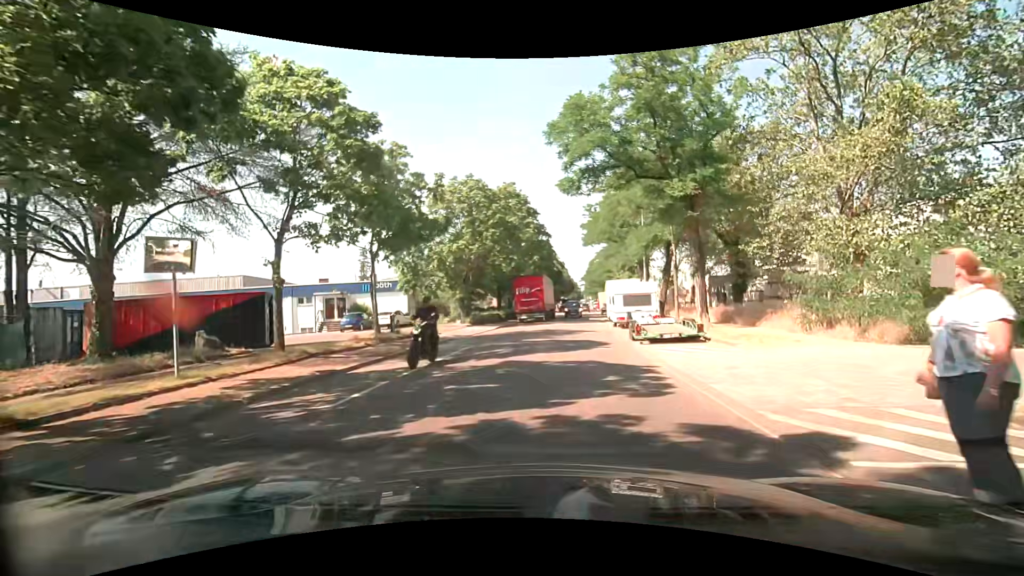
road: unclassified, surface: asphalt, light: Day
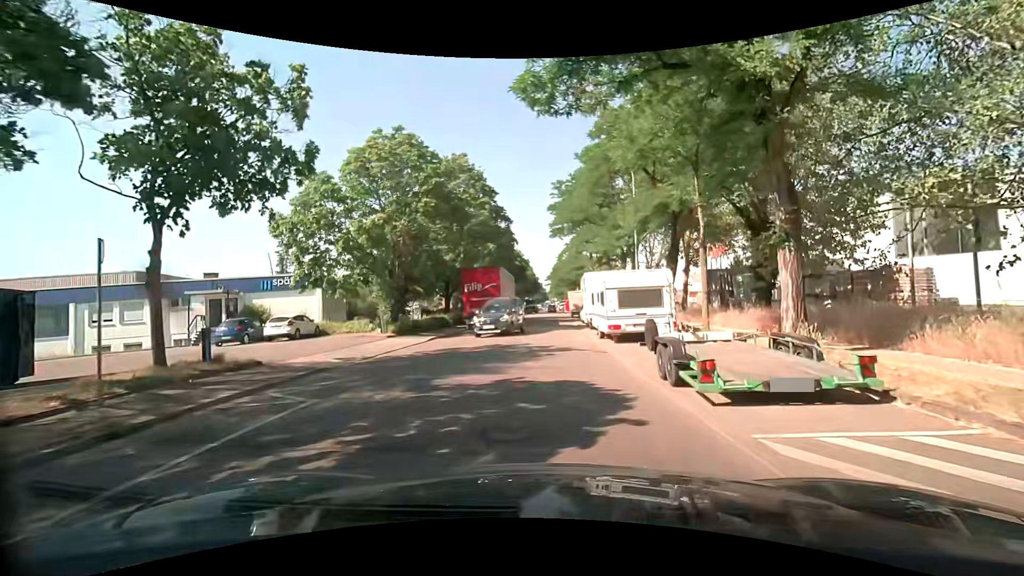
(+0.4, +10.2) m; +4°
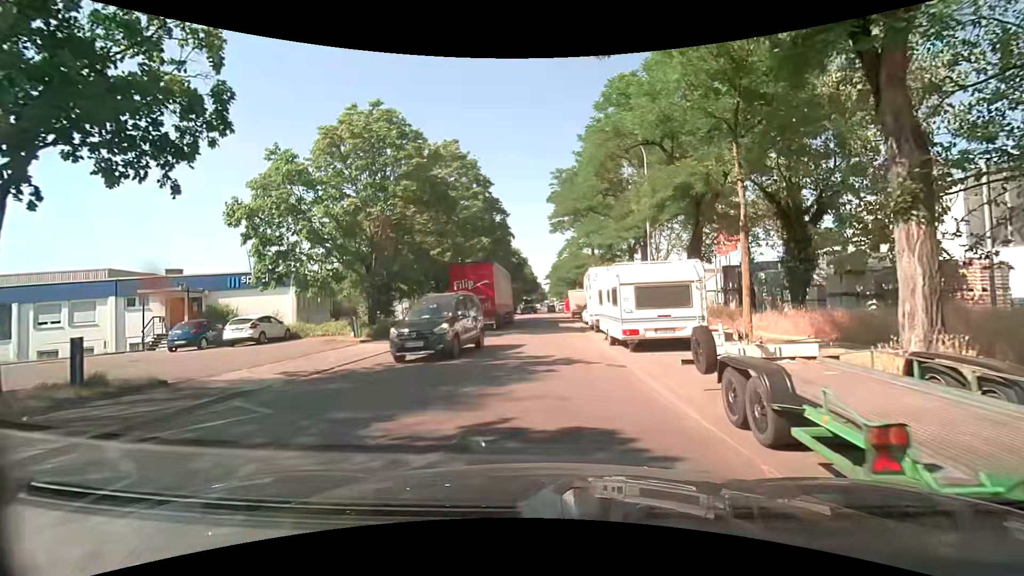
(0.0, +3.4) m; 0°
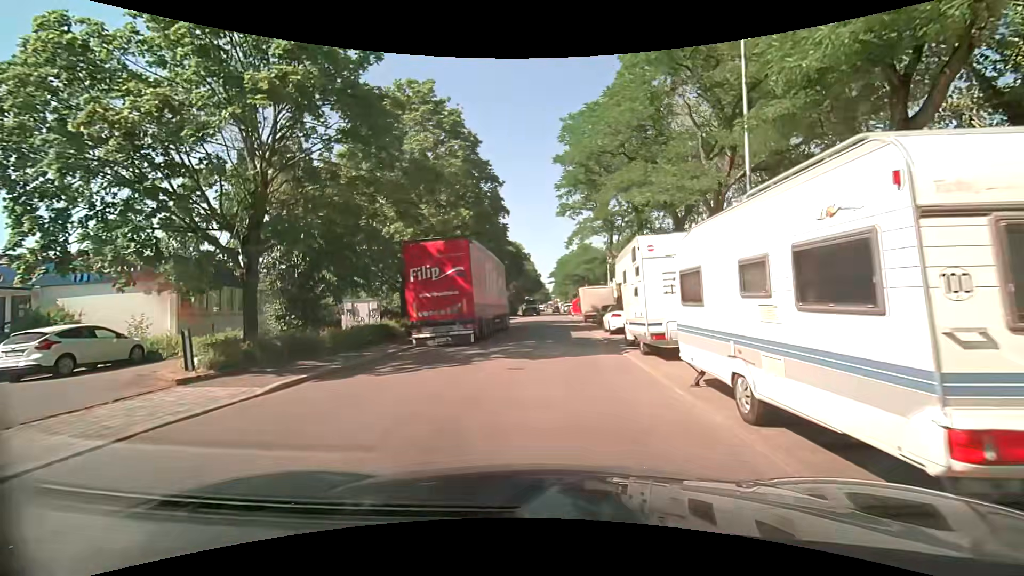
(-0.1, +10.6) m; -1°
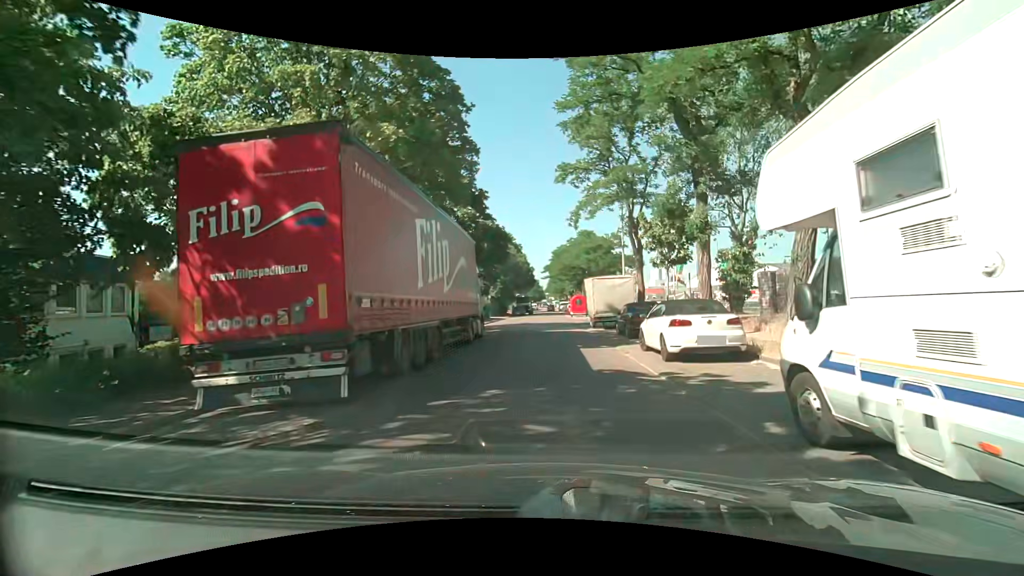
(+0.2, +11.5) m; +1°
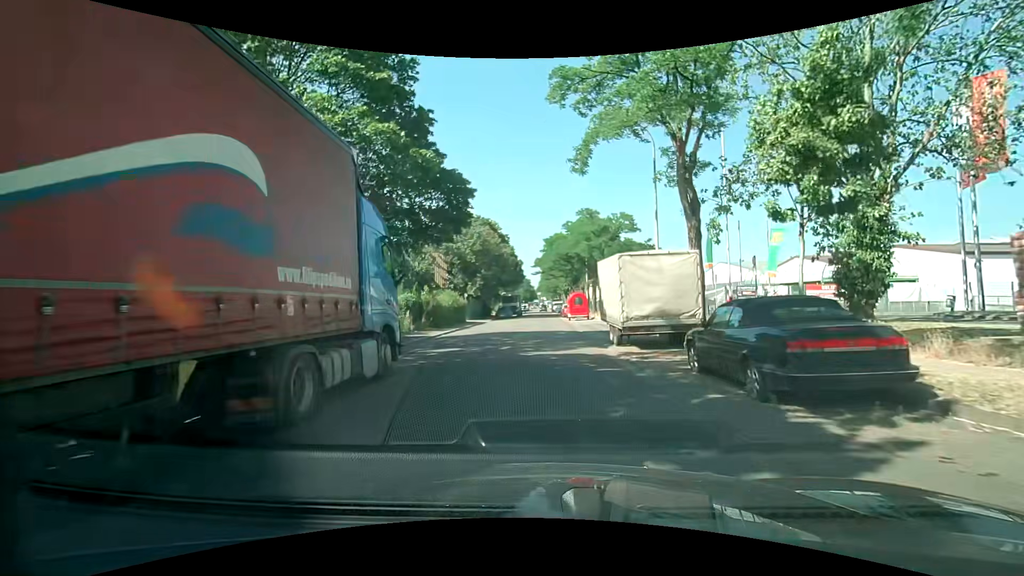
(0.0, +12.4) m; 0°
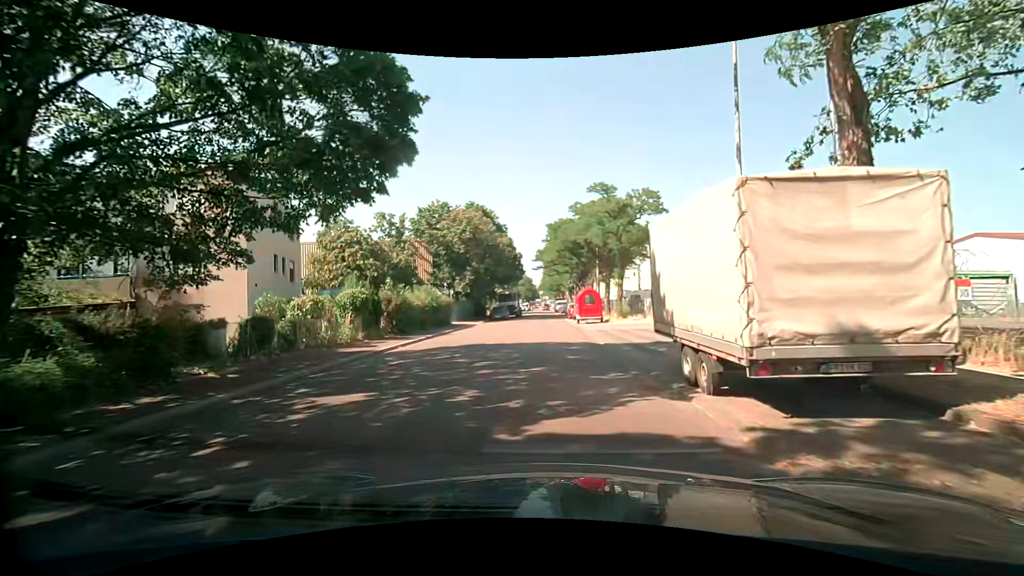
(-0.1, +8.6) m; 0°
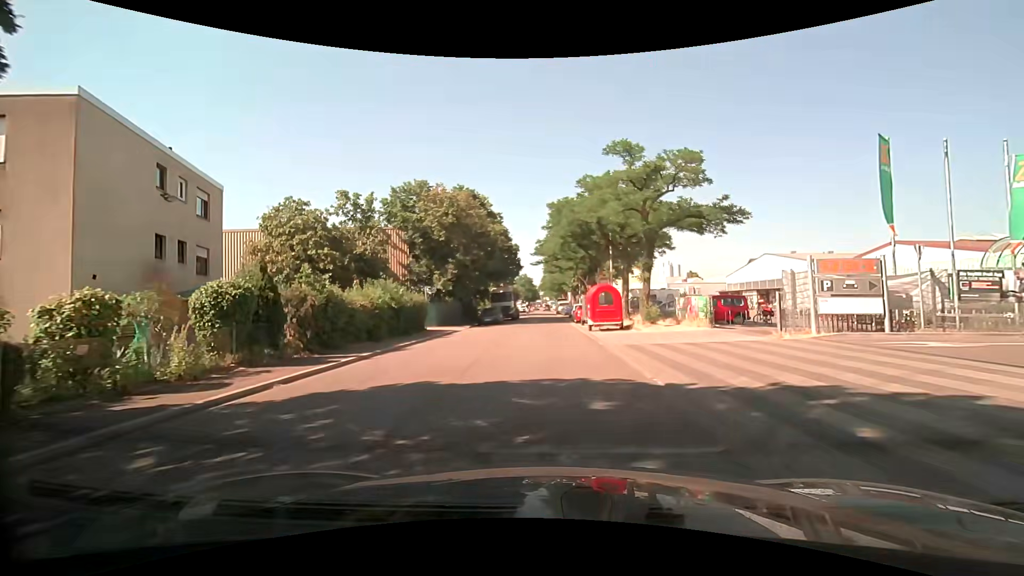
(-0.1, +8.7) m; 0°
(0, +10) (0, +20) (0, +30) (0, +40) (0, +50) (-1, +60) (-1, +70) (-1, +80) (-1, +90) (-1, +100) m
